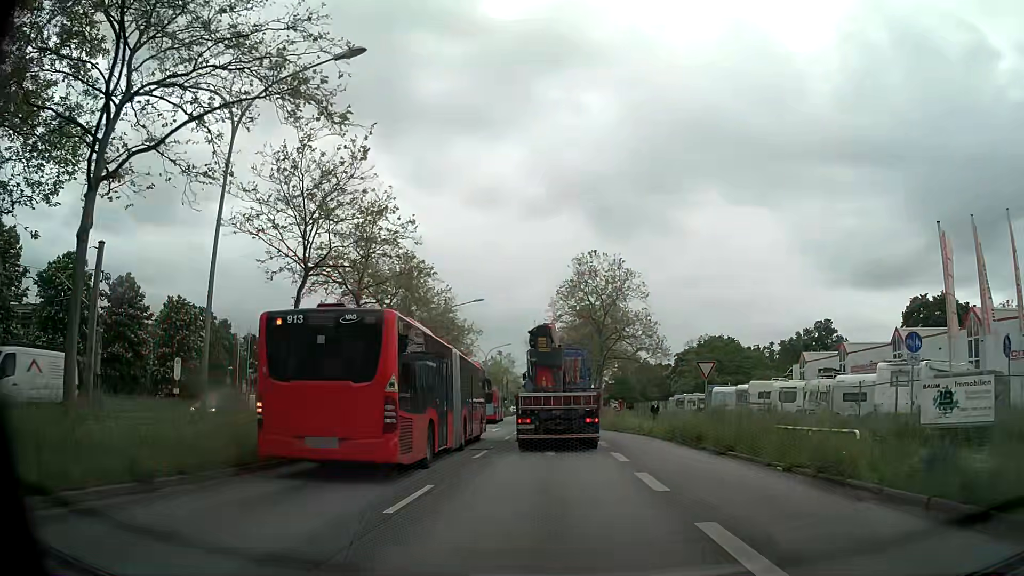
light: Day
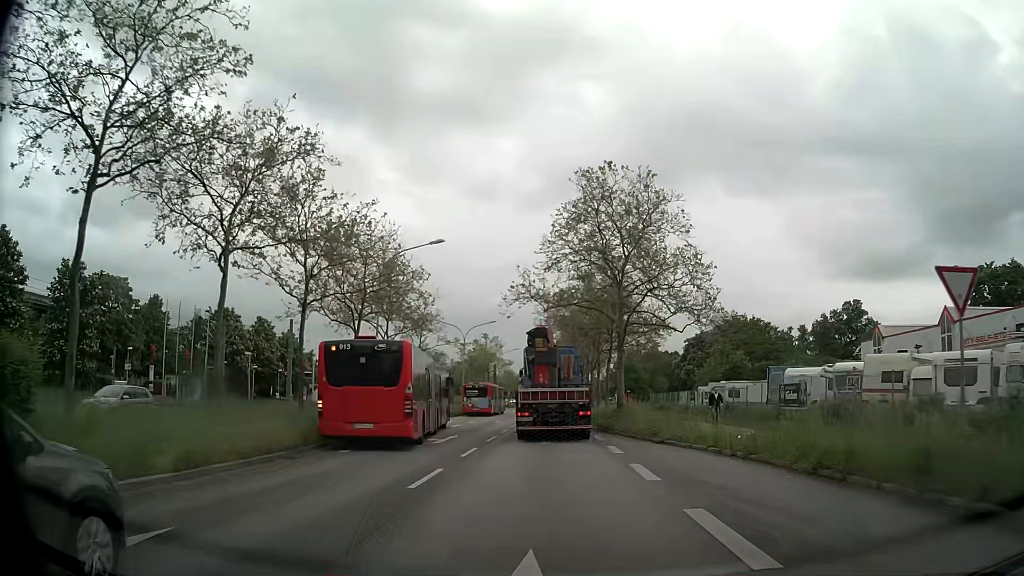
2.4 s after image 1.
(+0.3, +17.8) m; +1°
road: primary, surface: asphalt
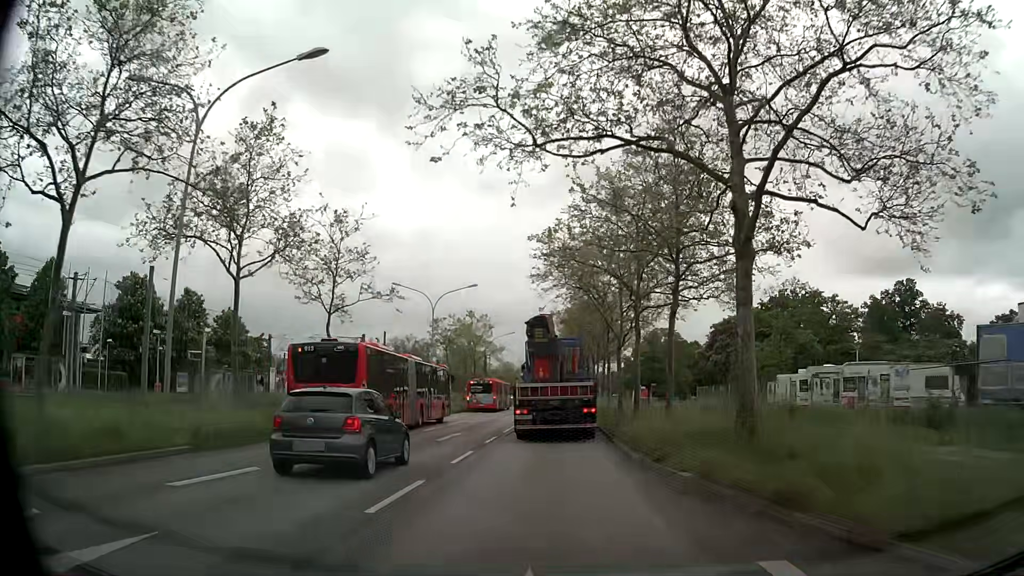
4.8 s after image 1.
(+0.1, +20.7) m; 0°
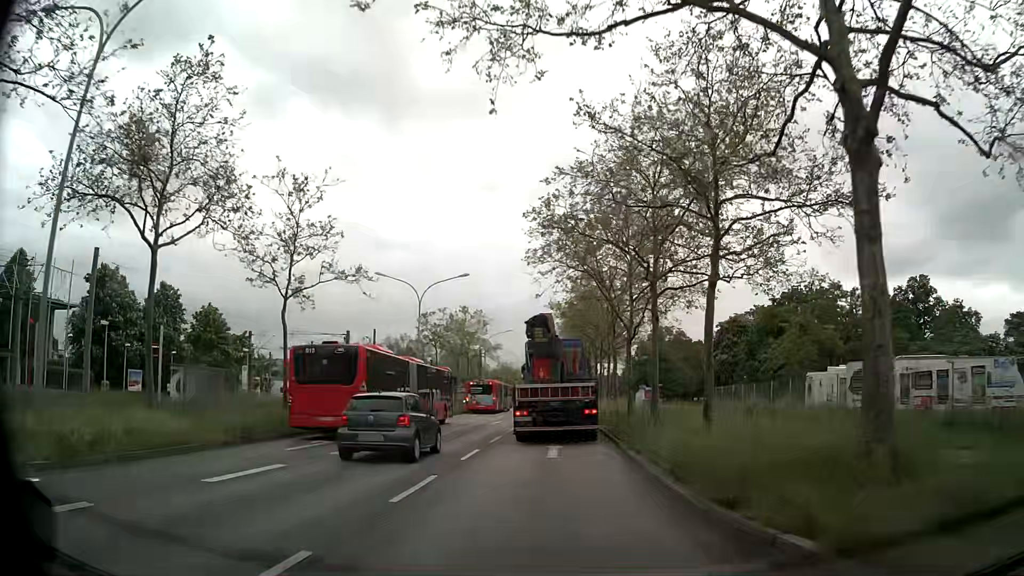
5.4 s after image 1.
(0.0, +4.9) m; 0°
